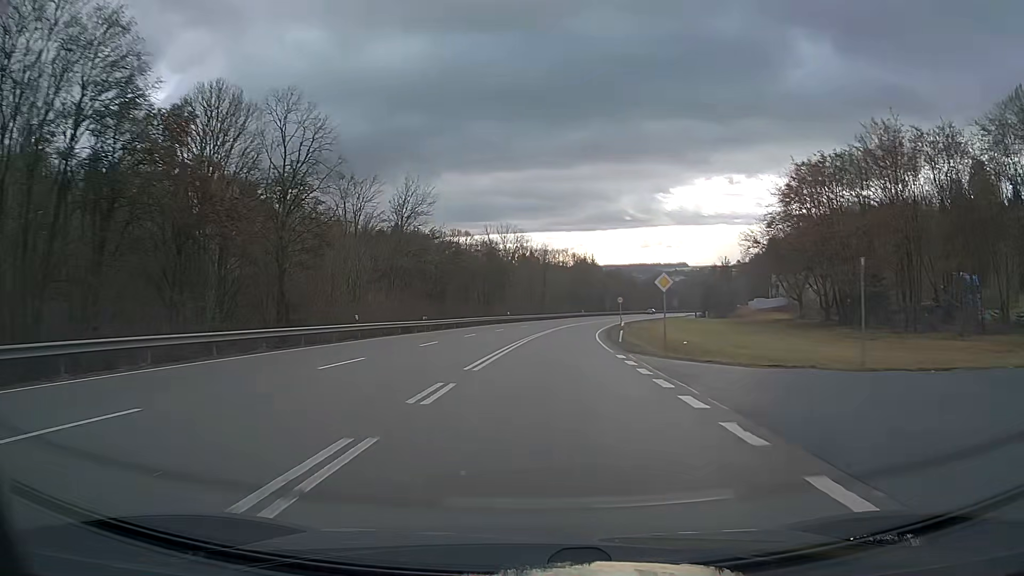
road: primary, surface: asphalt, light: Day
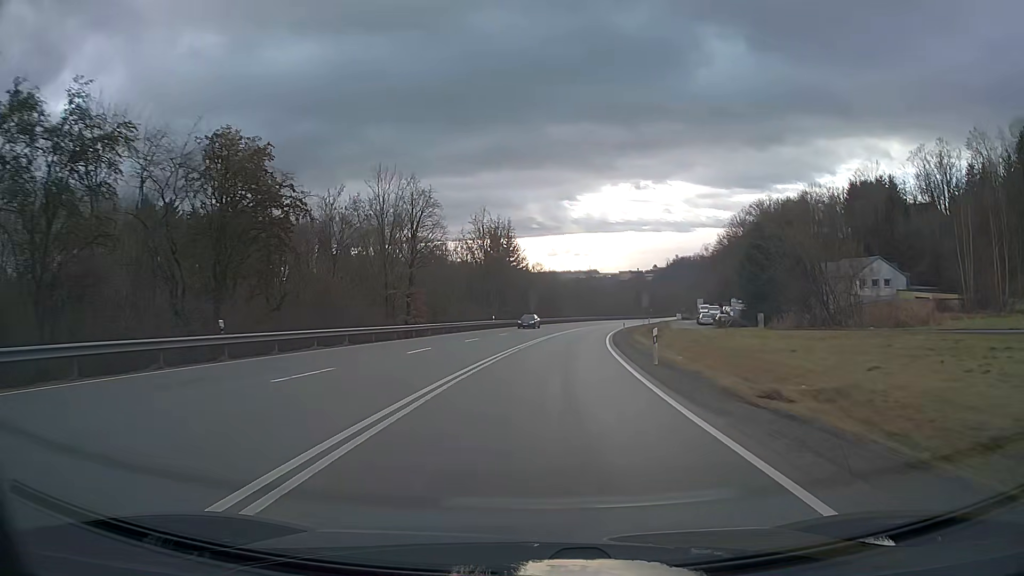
(+4.2, +62.2) m; +8°
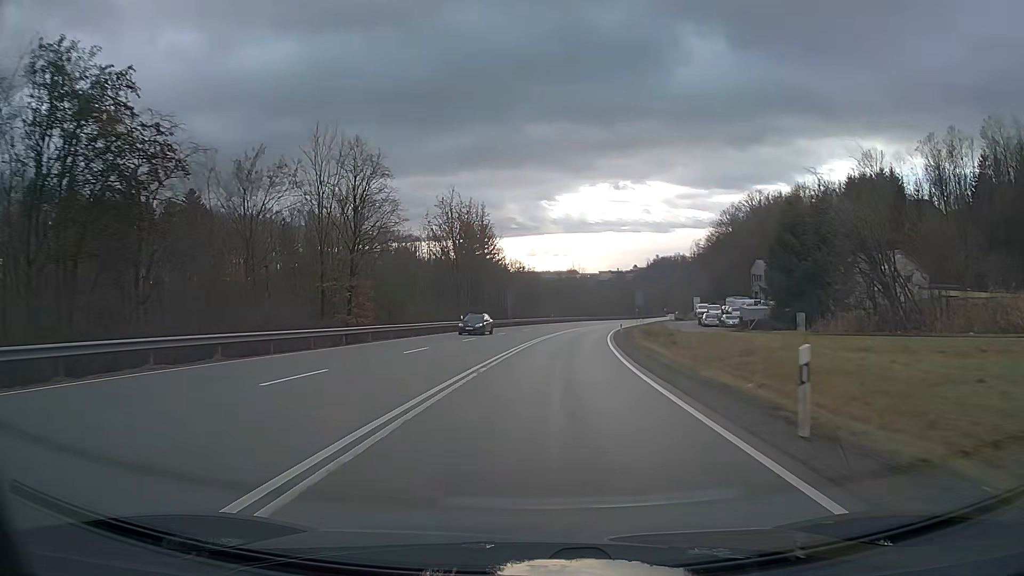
(+0.2, +12.5) m; +2°
